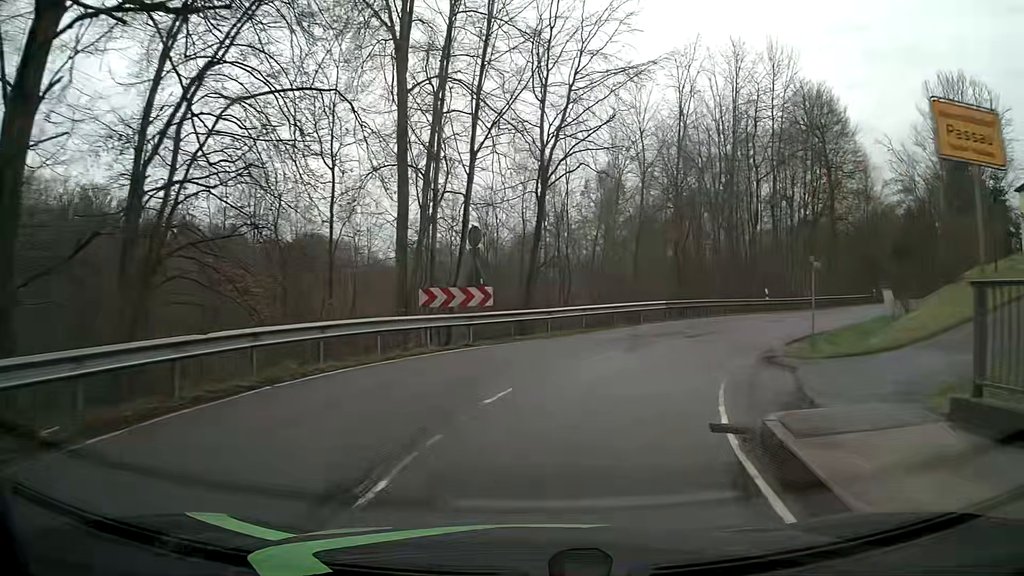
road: tertiary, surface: asphalt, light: Day
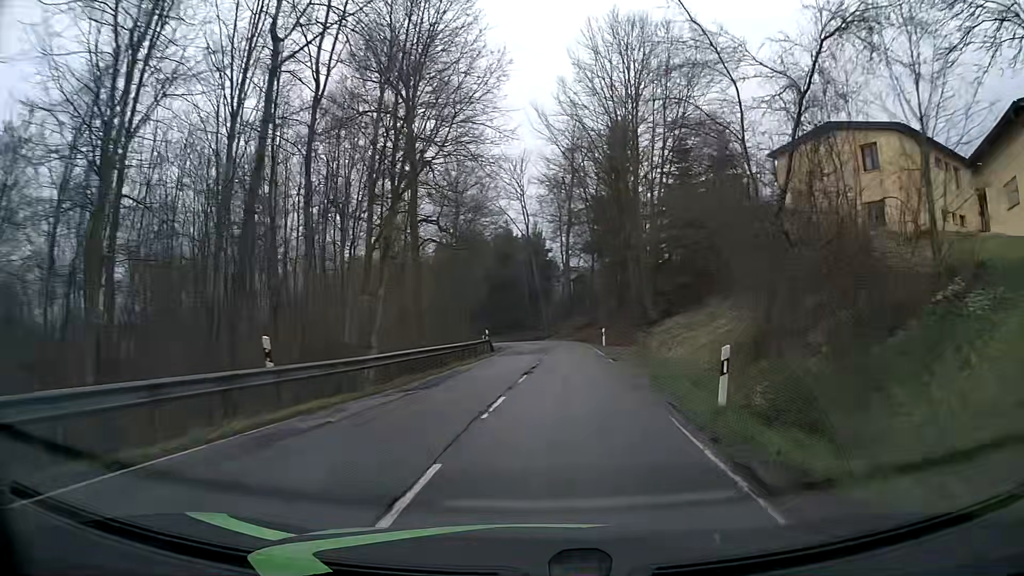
(+8.8, +25.1) m; +38°
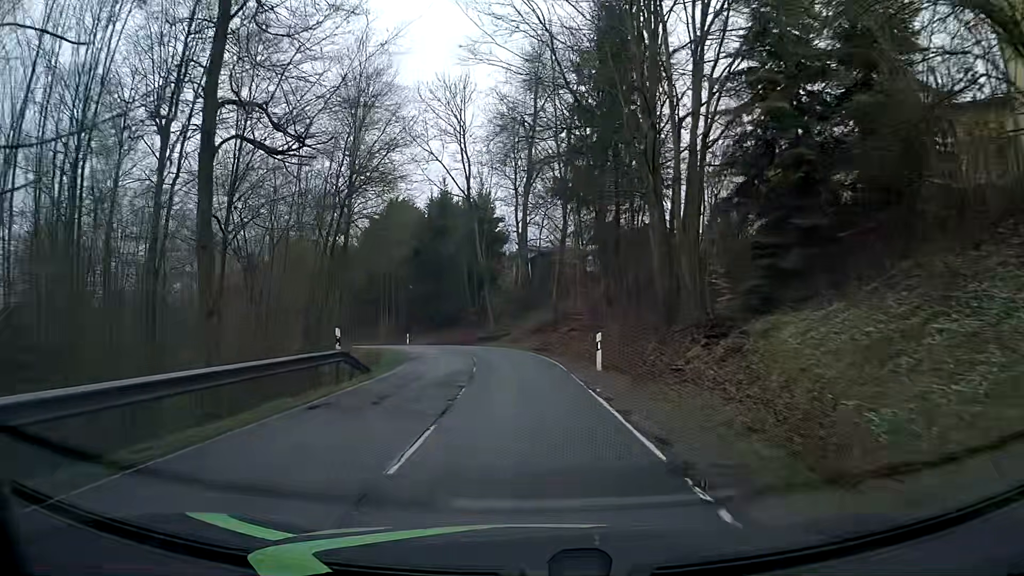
(+1.3, +22.3) m; +4°
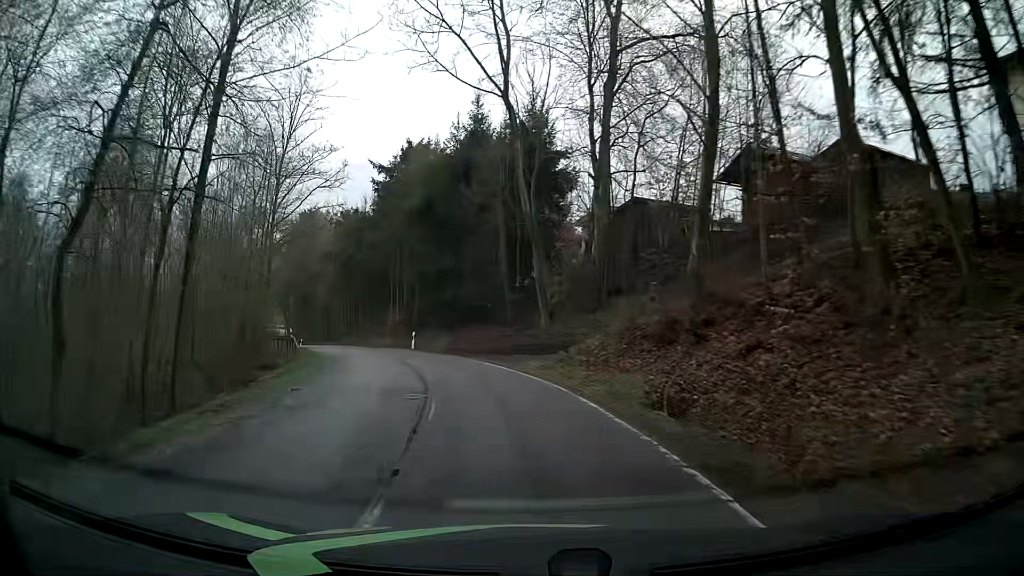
(-0.7, +22.5) m; -5°
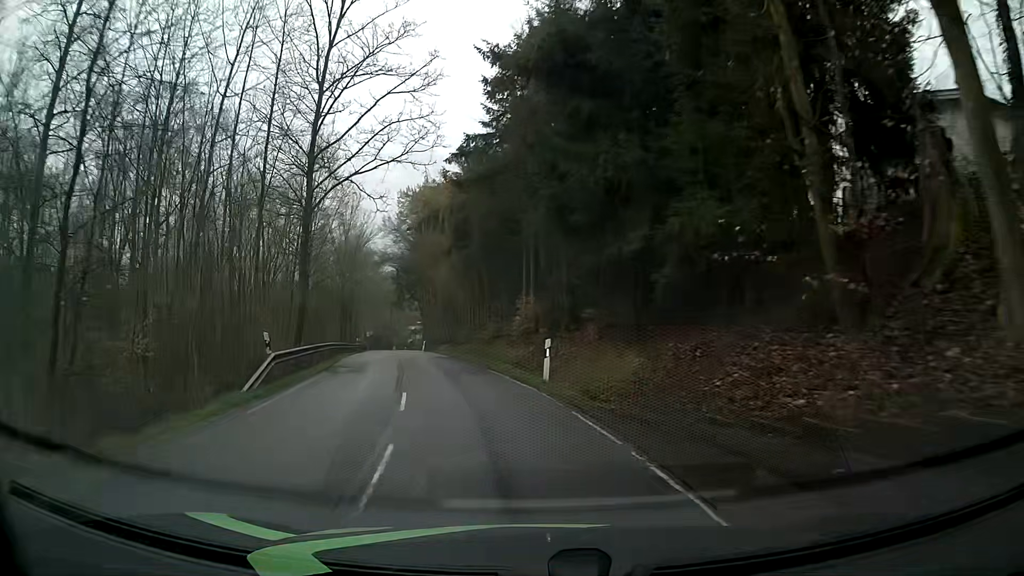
(-2.6, +22.5) m; -14°
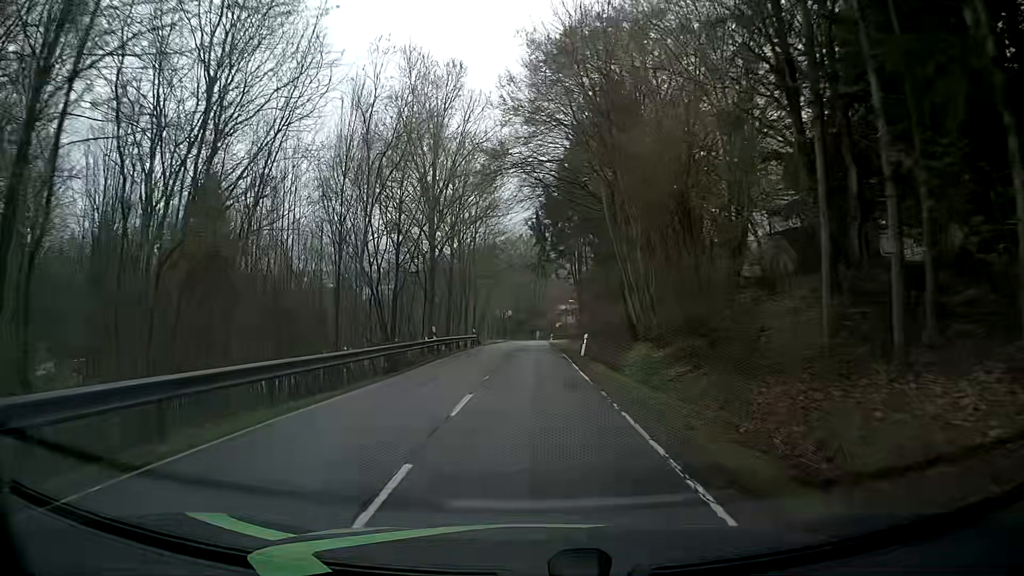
(-6.3, +38.1) m; -13°
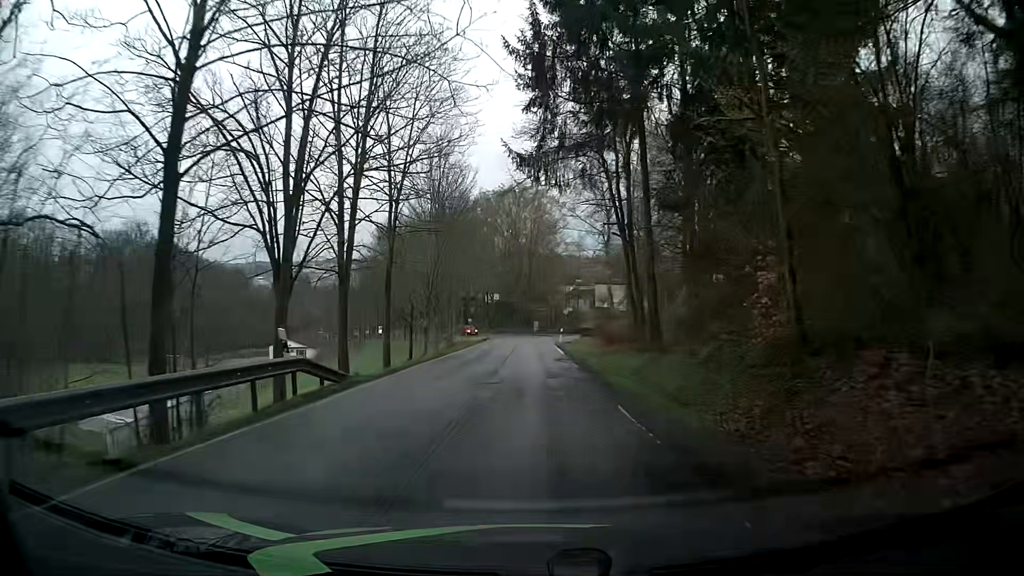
(+0.4, +39.2) m; +1°
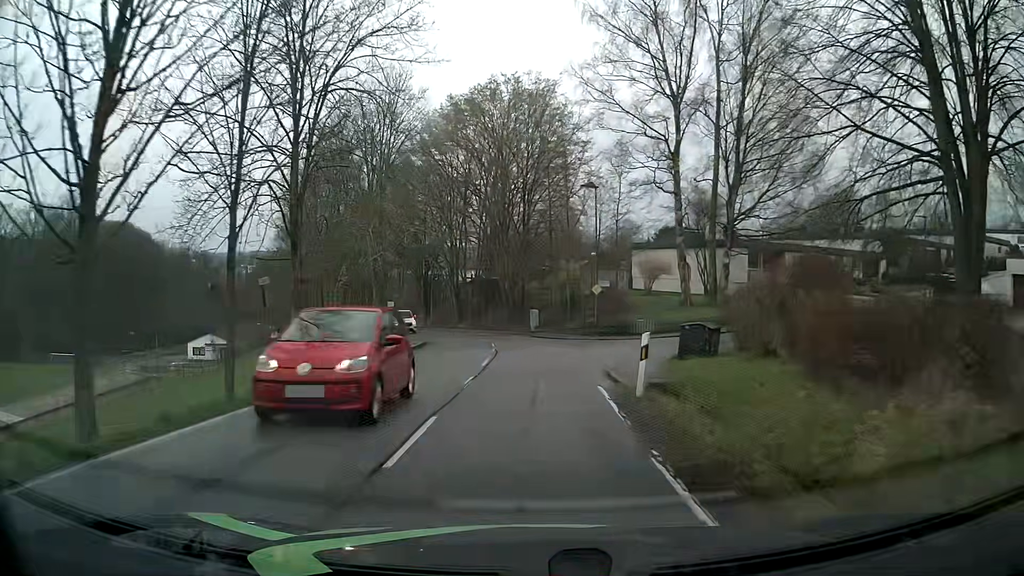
(0.0, +38.4) m; 0°
(0, +10) (0, +20) (-1, +30) (-2, +40) (-5, +49) (-9, +58) (-14, +67) (-19, +76) (-23, +85) (-28, +94) m
